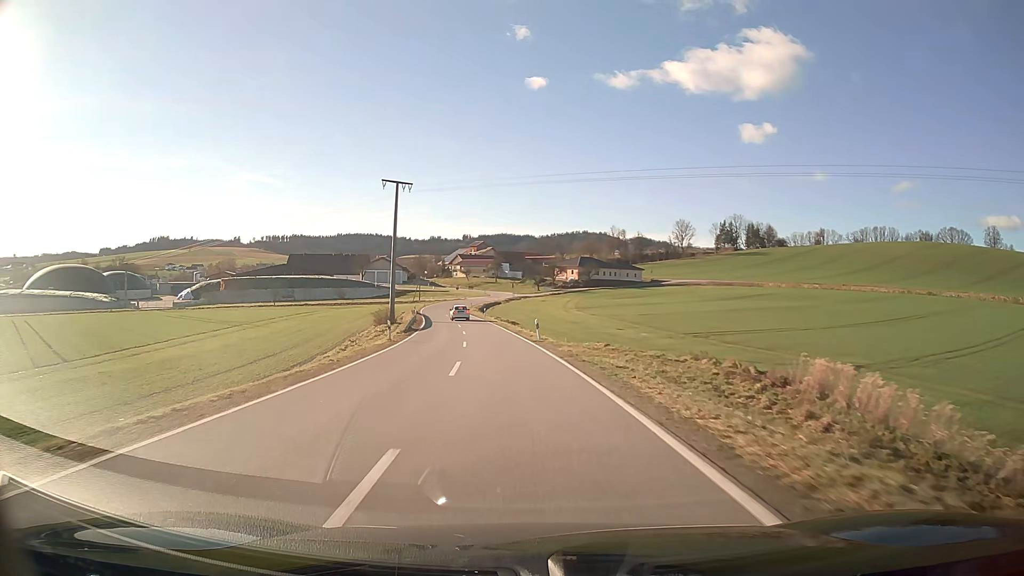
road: secondary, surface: asphalt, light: Day
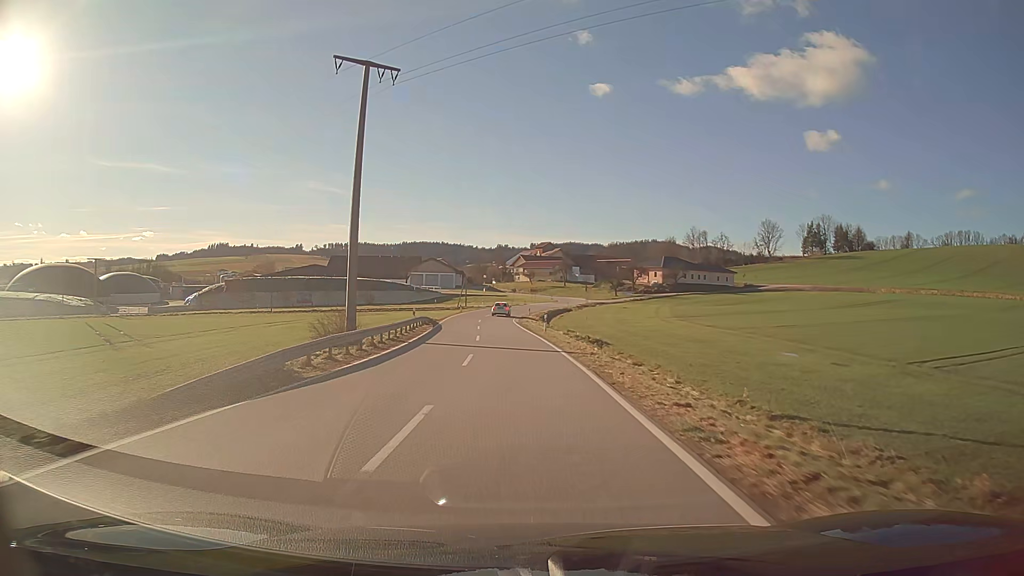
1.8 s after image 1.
(-1.7, +33.7) m; -5°
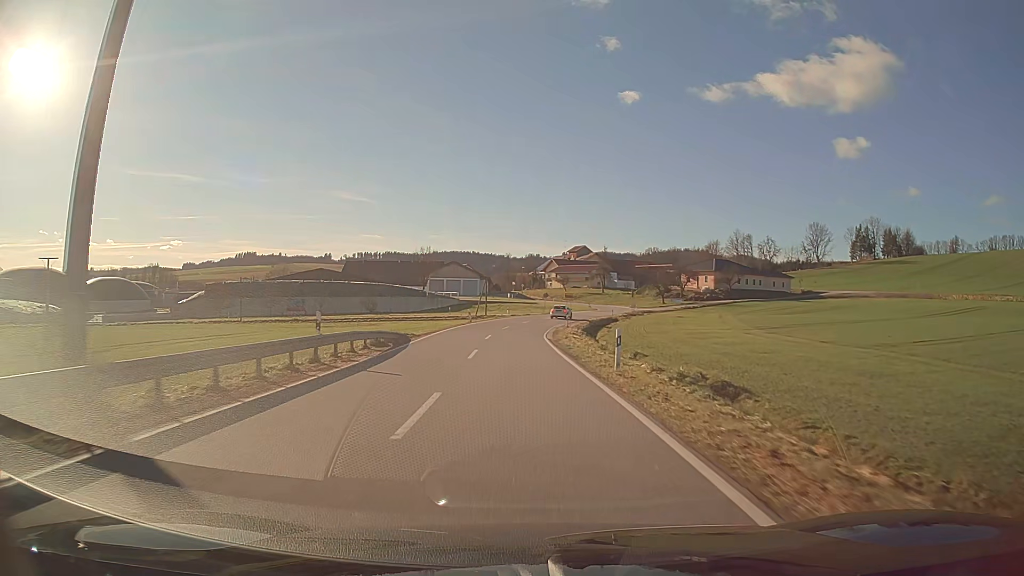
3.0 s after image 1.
(-0.5, +21.8) m; -3°
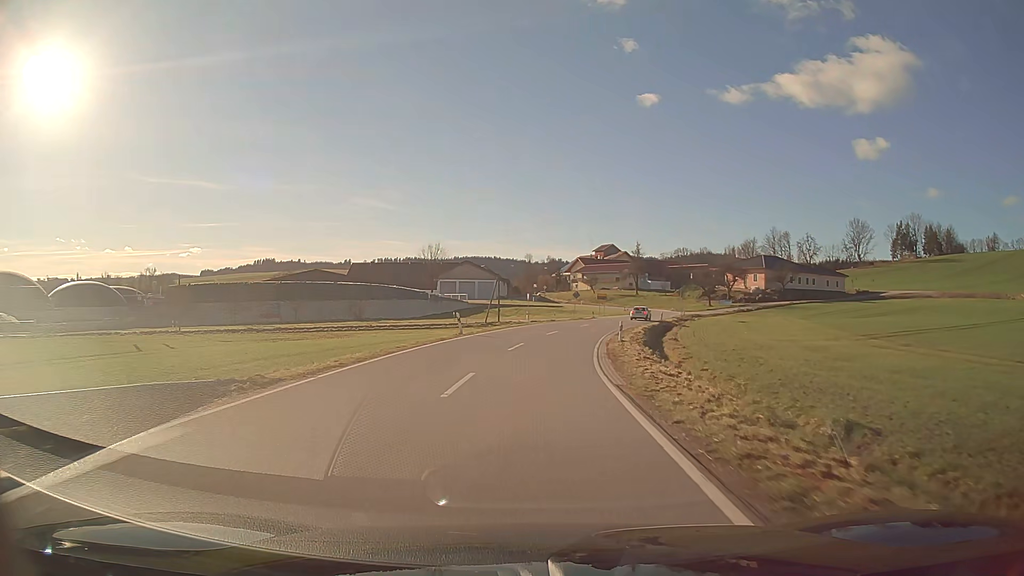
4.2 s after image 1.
(-0.3, +20.4) m; -1°
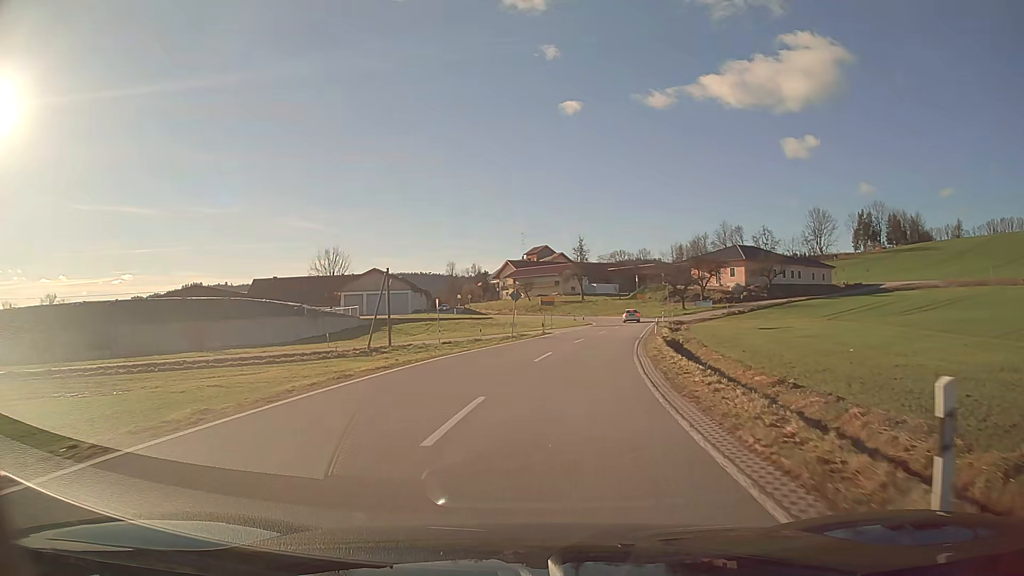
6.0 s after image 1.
(+1.4, +27.4) m; +7°
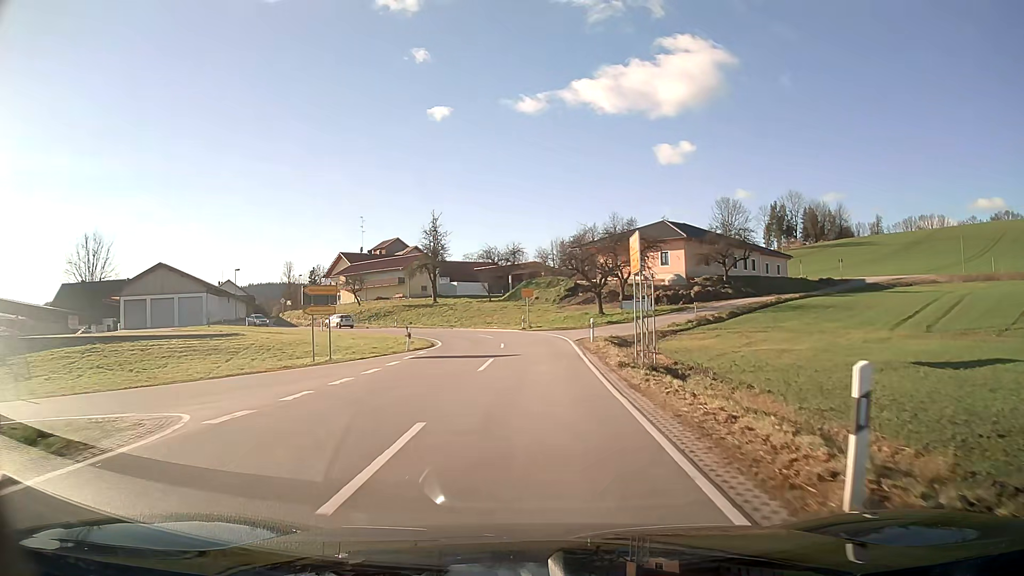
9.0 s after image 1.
(+4.0, +37.9) m; +10°
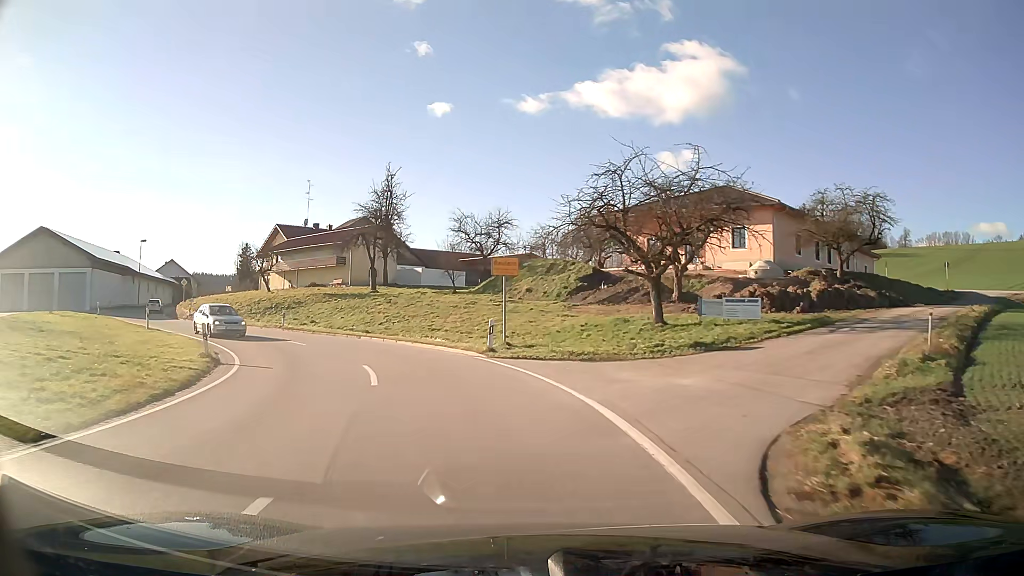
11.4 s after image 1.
(+0.2, +27.9) m; -1°
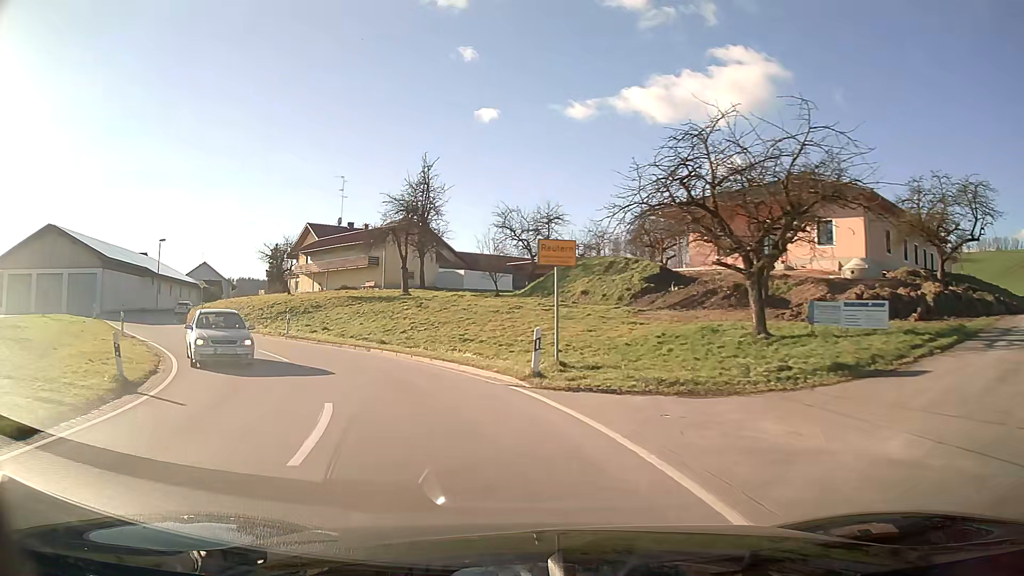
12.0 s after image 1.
(-0.4, +6.5) m; -8°
(-1, +10) (-5, +19) (-11, +27) (-17, +35) (-23, +43) (-27, +52) (-30, +62) (-30, +72) (-29, +82) (-27, +91) m
